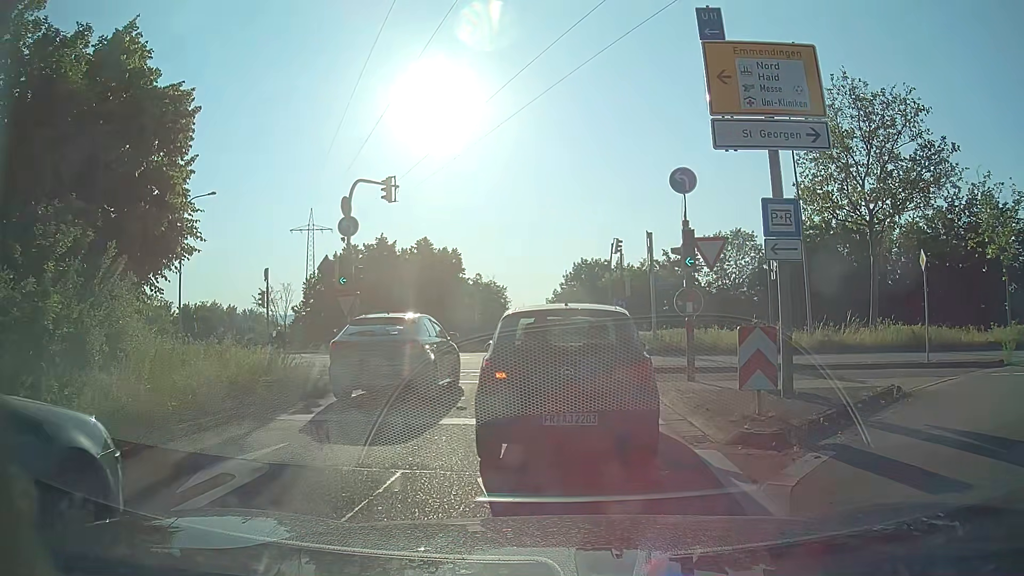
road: primary_link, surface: asphalt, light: Day
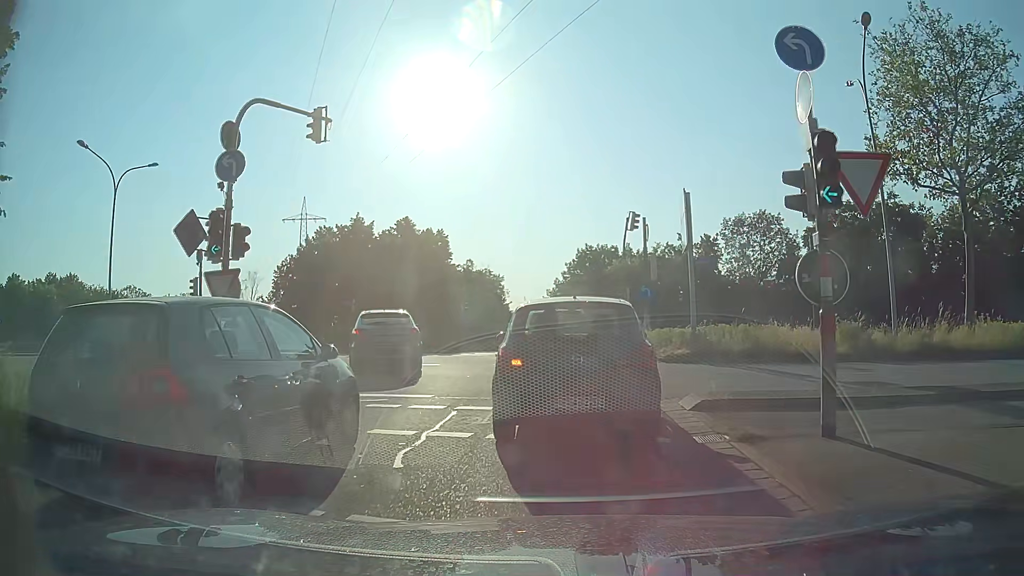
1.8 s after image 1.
(0.0, +7.5) m; 0°
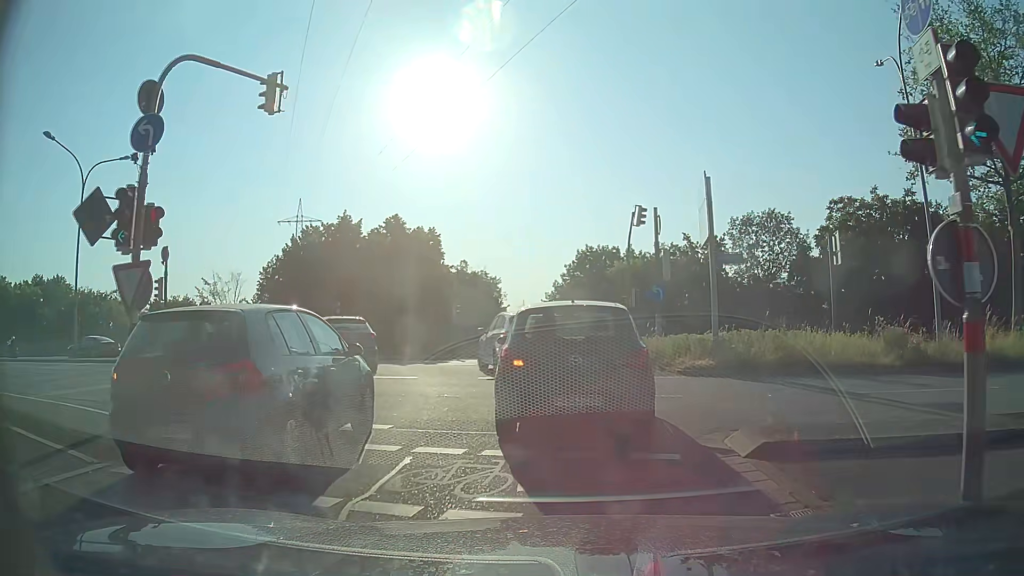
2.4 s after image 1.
(0.0, +2.8) m; +1°
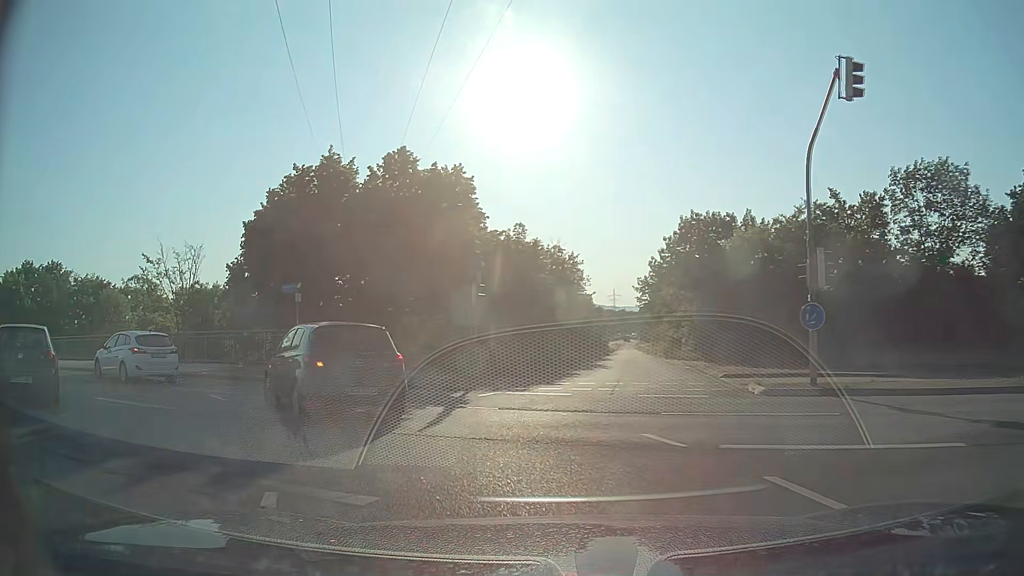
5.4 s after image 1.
(-0.5, +16.5) m; -8°
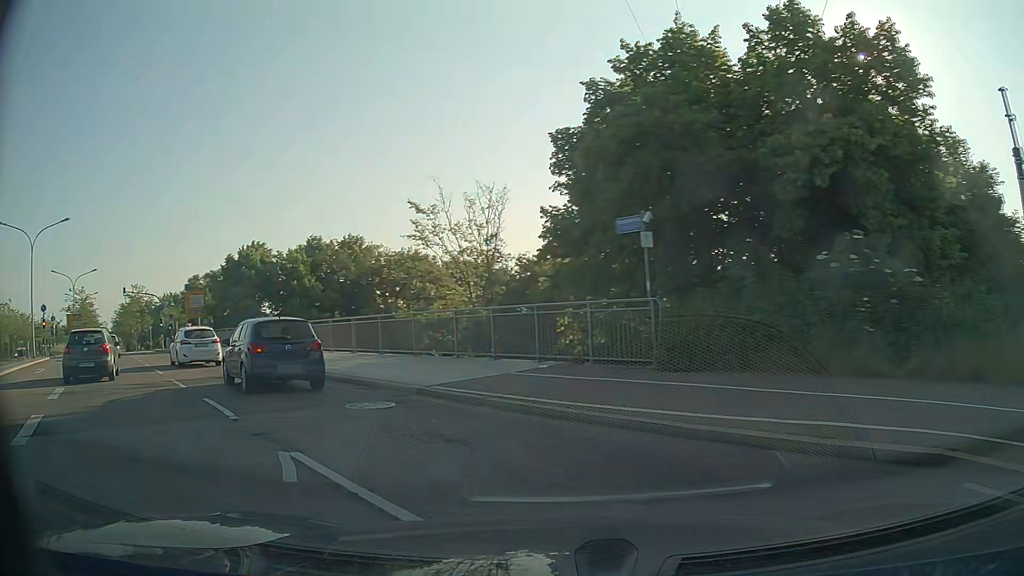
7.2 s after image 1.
(-3.3, +11.1) m; -33°
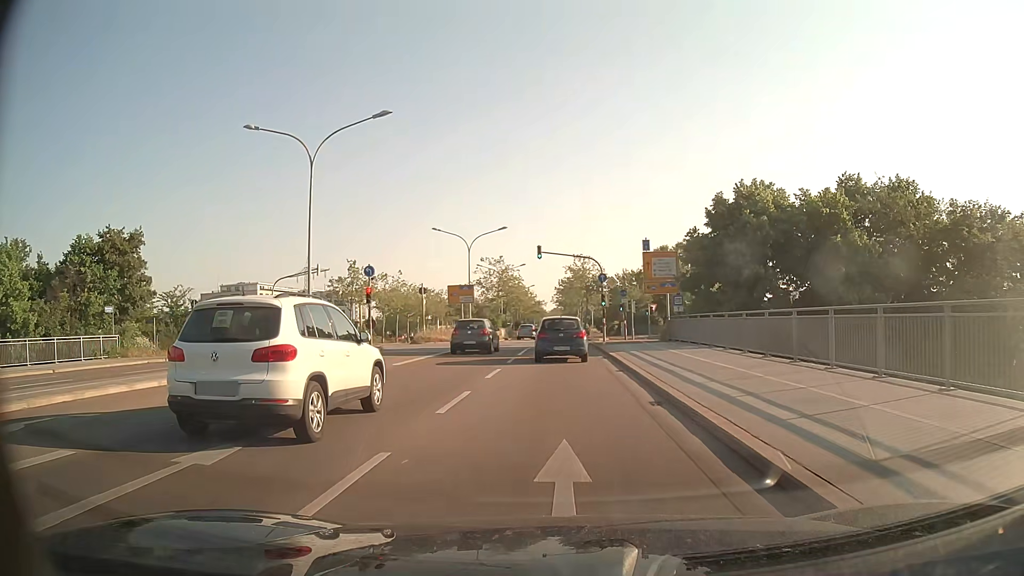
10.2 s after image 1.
(-11.8, +21.9) m; -40°
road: primary
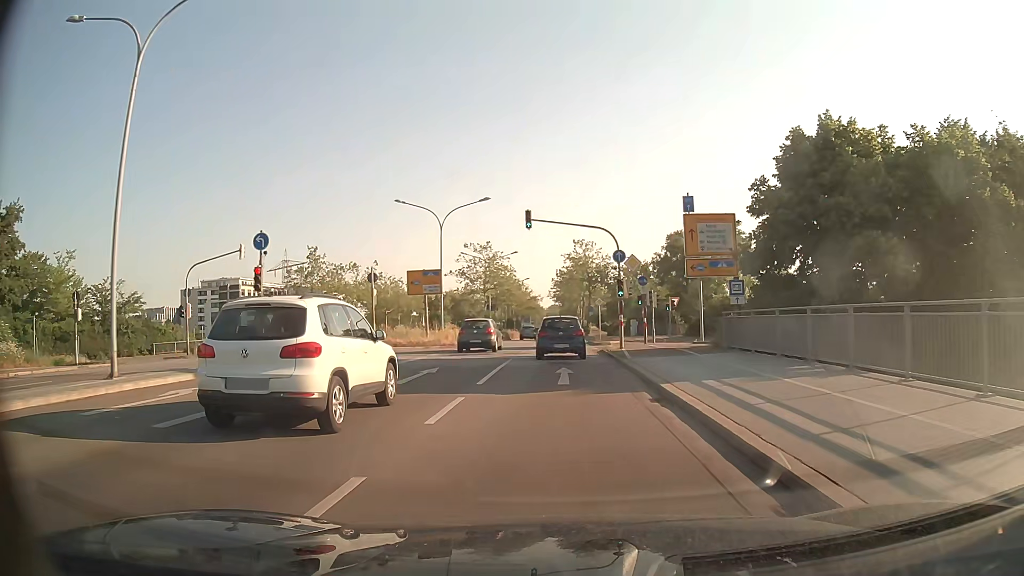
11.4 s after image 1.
(0.0, +13.4) m; 0°
(0, +10) (0, +20) (0, +30) (0, +40) (0, +50) (0, +60) (0, +70) (0, +80) (0, +90) (0, +100) m
